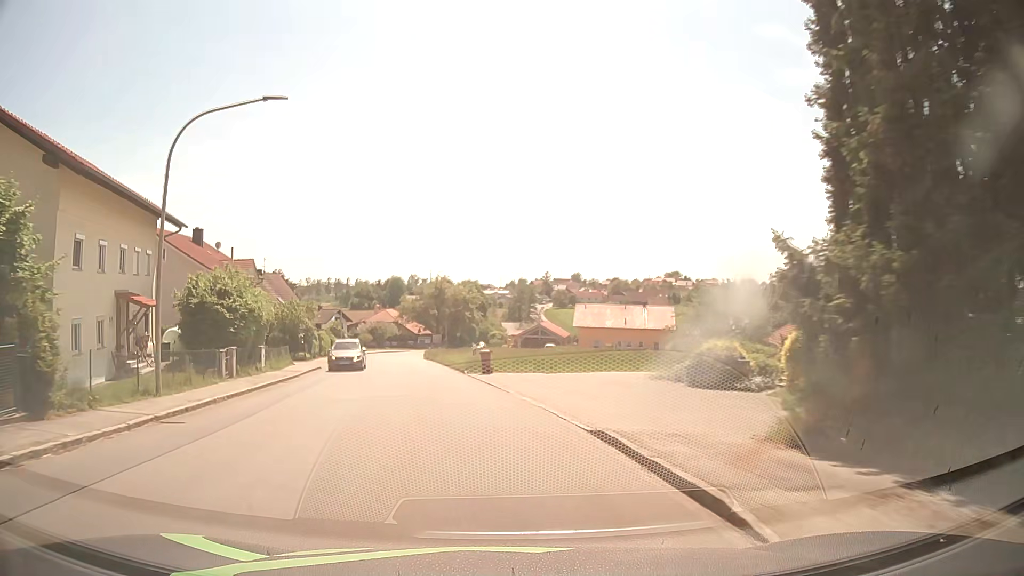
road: tertiary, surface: asphalt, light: Day
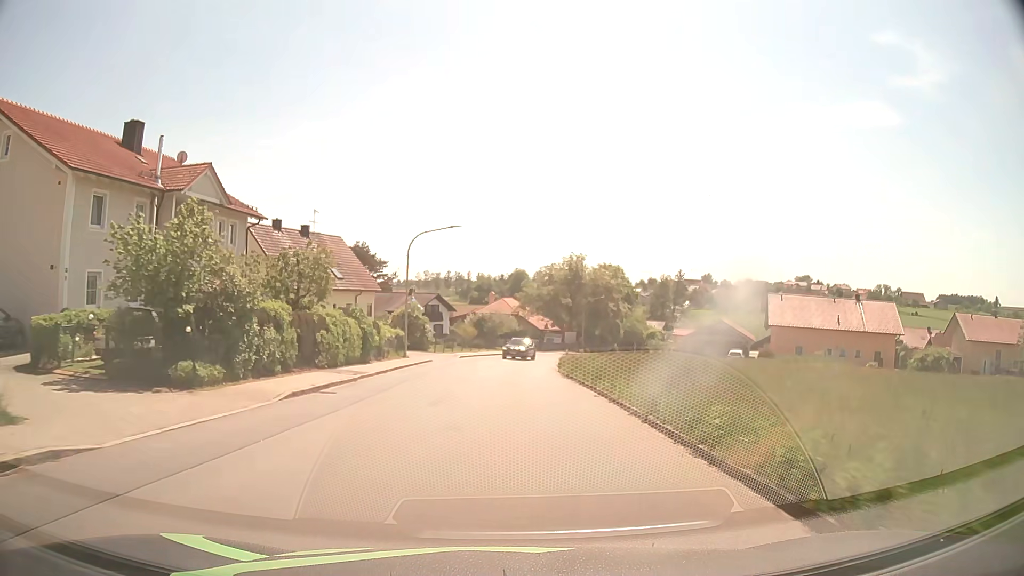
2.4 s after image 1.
(-4.2, +30.9) m; -11°
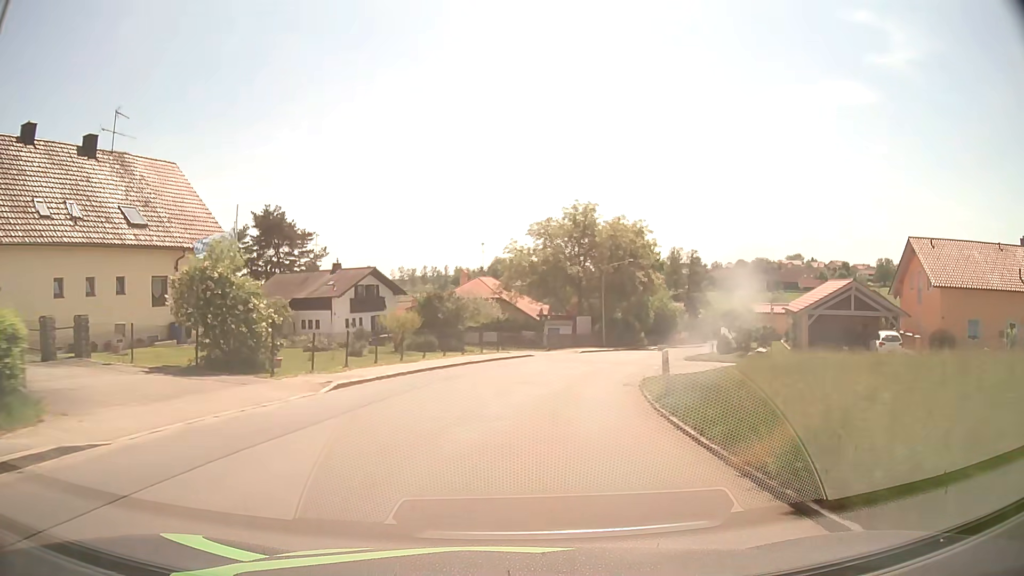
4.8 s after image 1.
(+0.4, +31.3) m; +1°
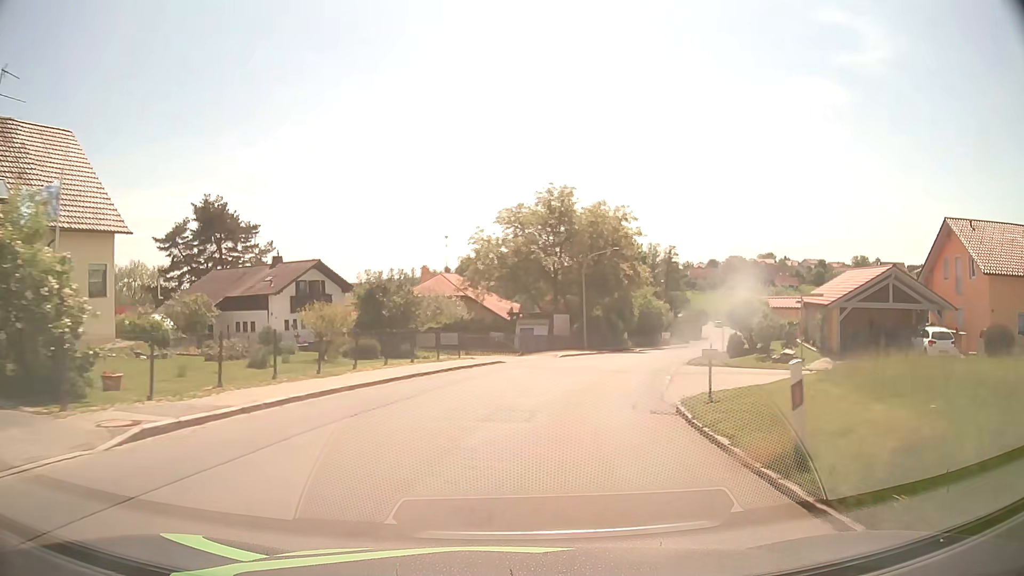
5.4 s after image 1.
(+0.2, +7.8) m; +3°
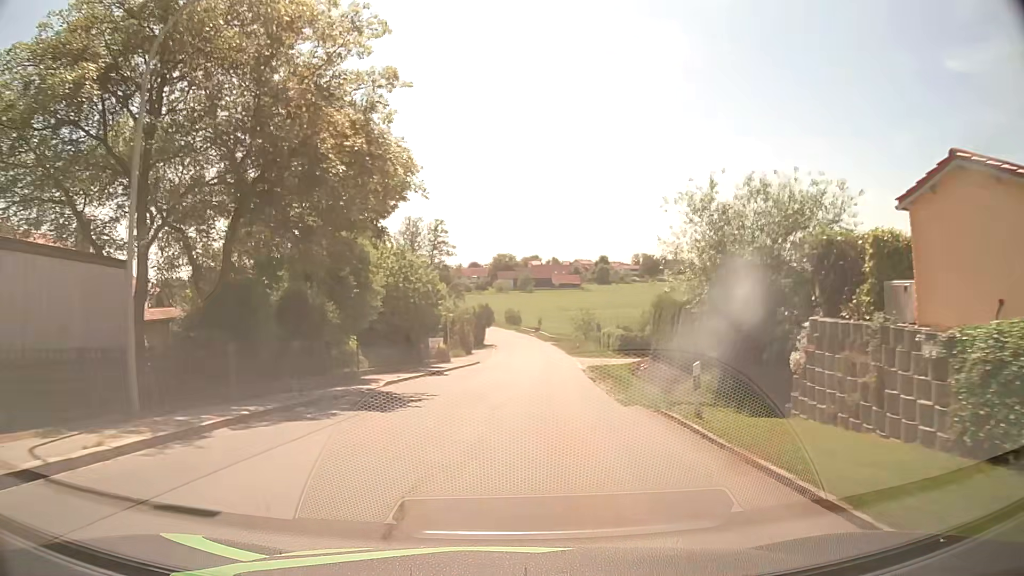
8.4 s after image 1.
(+7.2, +37.6) m; +20°
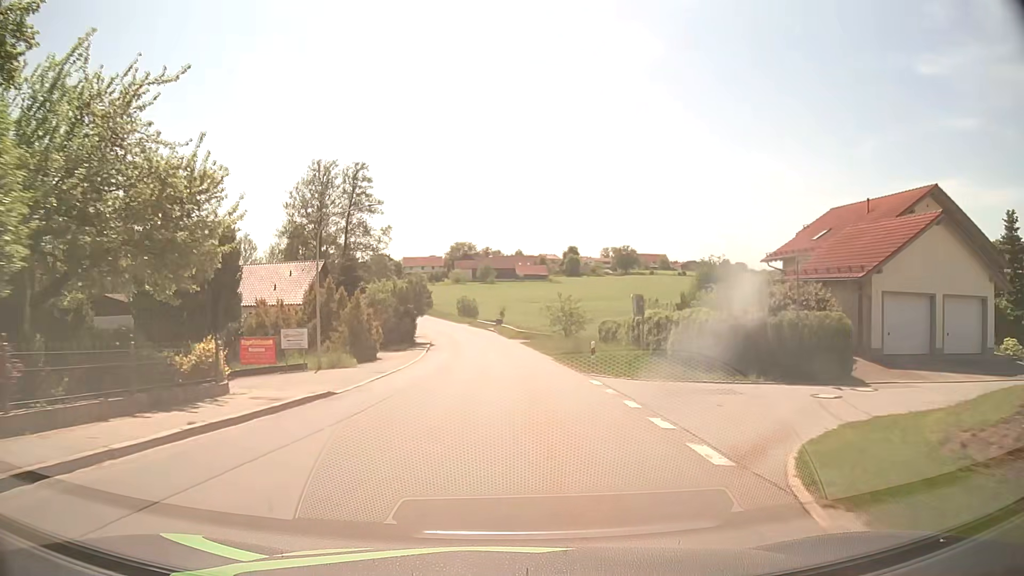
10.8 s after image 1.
(+1.5, +31.1) m; +4°
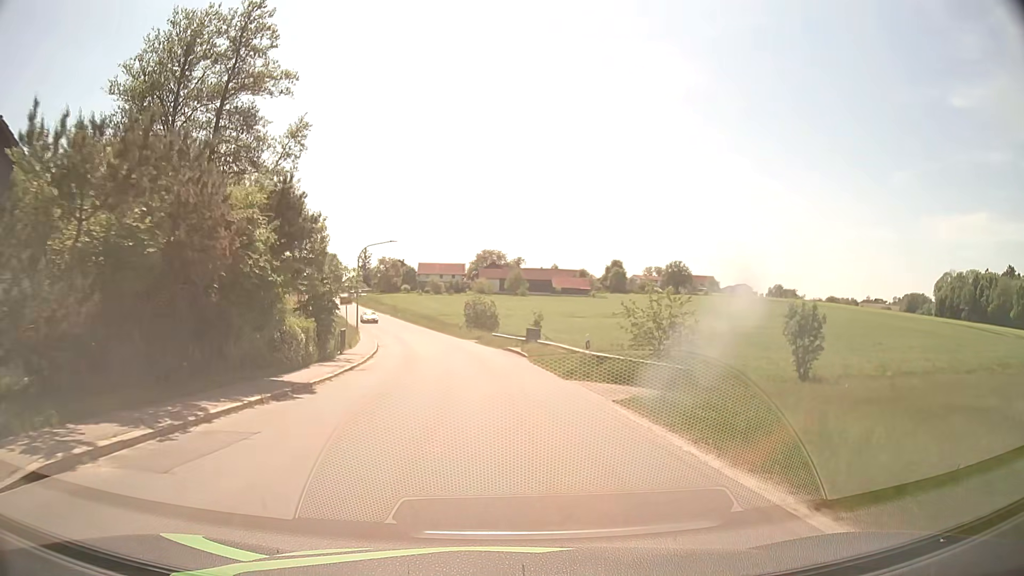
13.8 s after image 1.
(-0.6, +38.8) m; -3°
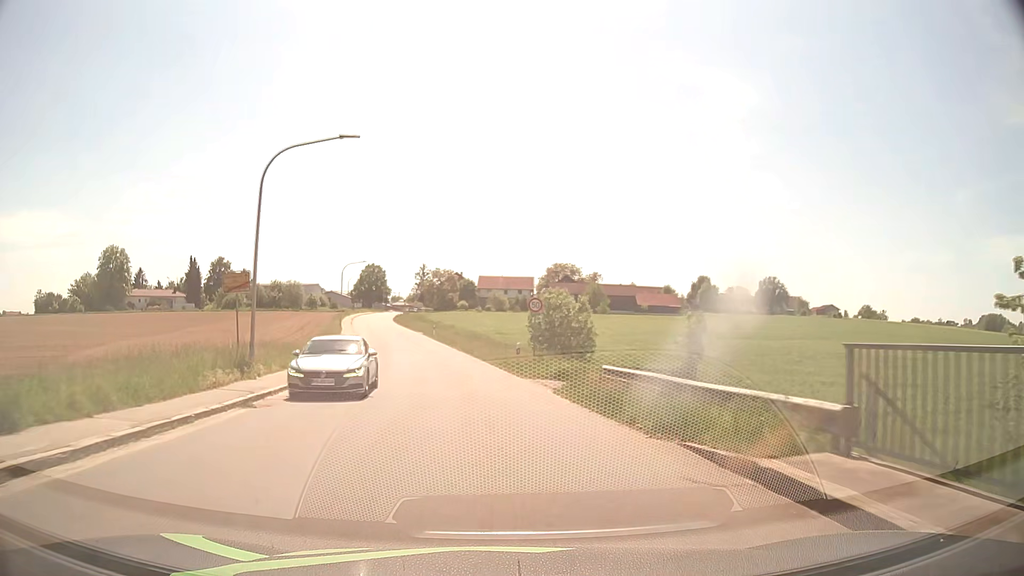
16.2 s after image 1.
(-1.5, +30.7) m; -6°
(0, +10) (-1, +20) (-2, +30) (-4, +40) (-6, +50) (-8, +59) (-11, +69) (-13, +79) (-15, +89) (-17, +98) m
